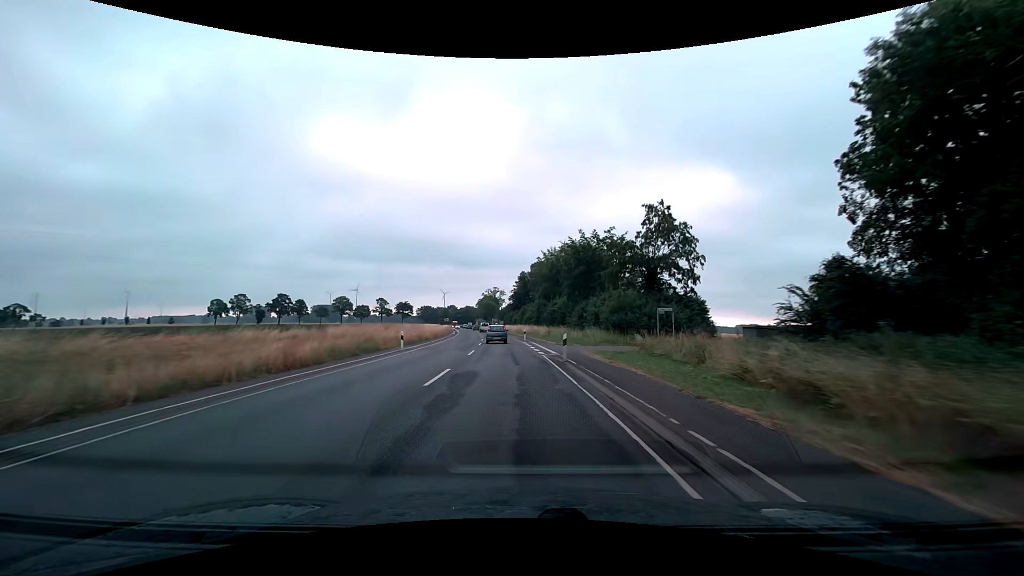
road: secondary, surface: asphalt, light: Day
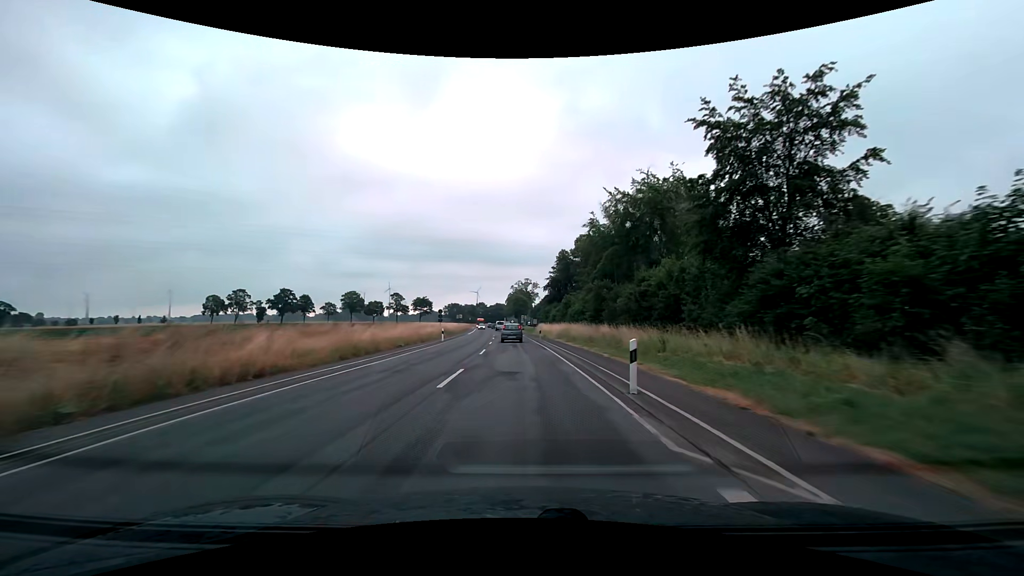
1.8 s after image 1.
(-1.3, +36.8) m; -4°
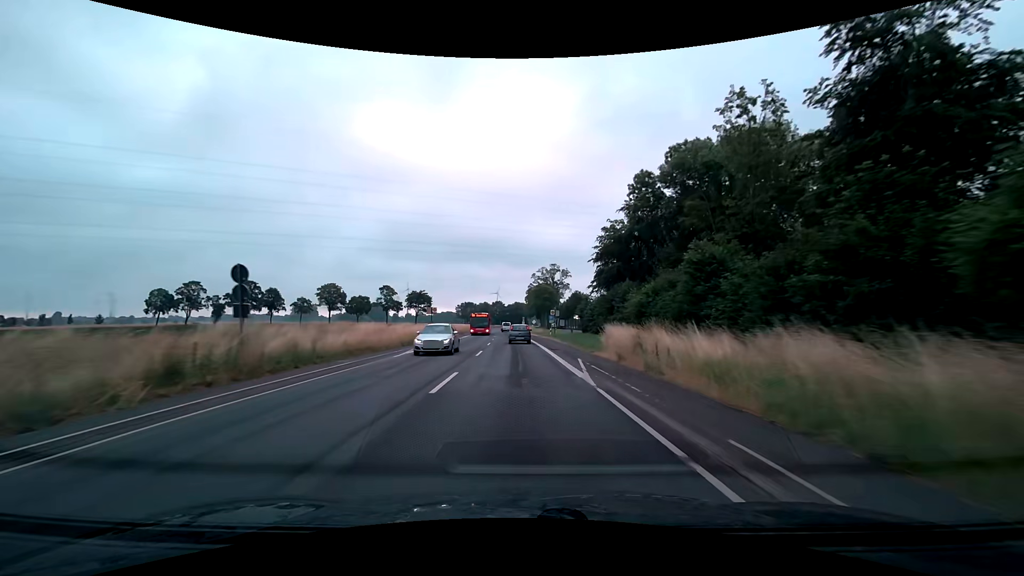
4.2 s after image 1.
(-1.1, +49.0) m; -2°
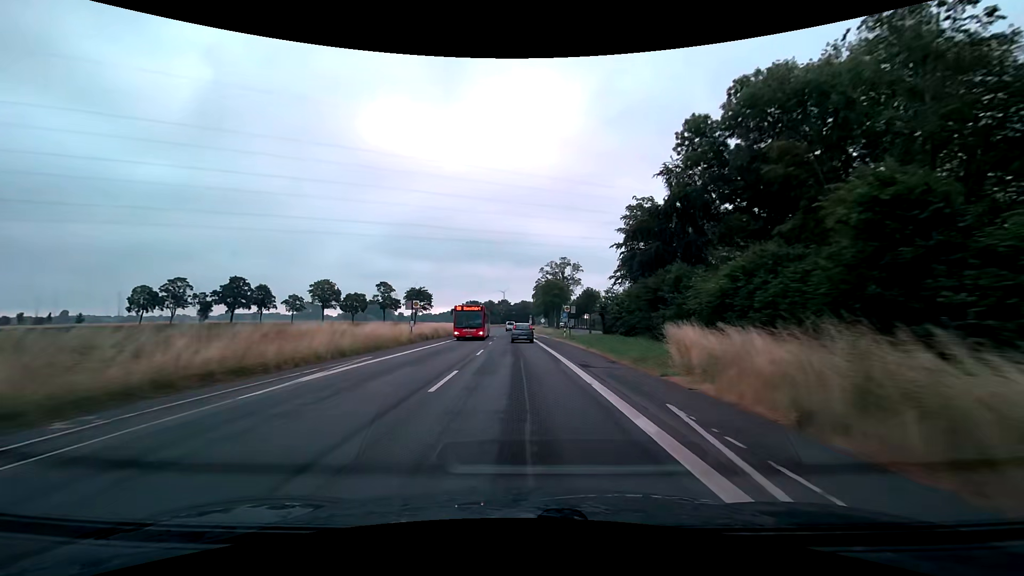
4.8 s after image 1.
(-0.1, +12.1) m; -1°
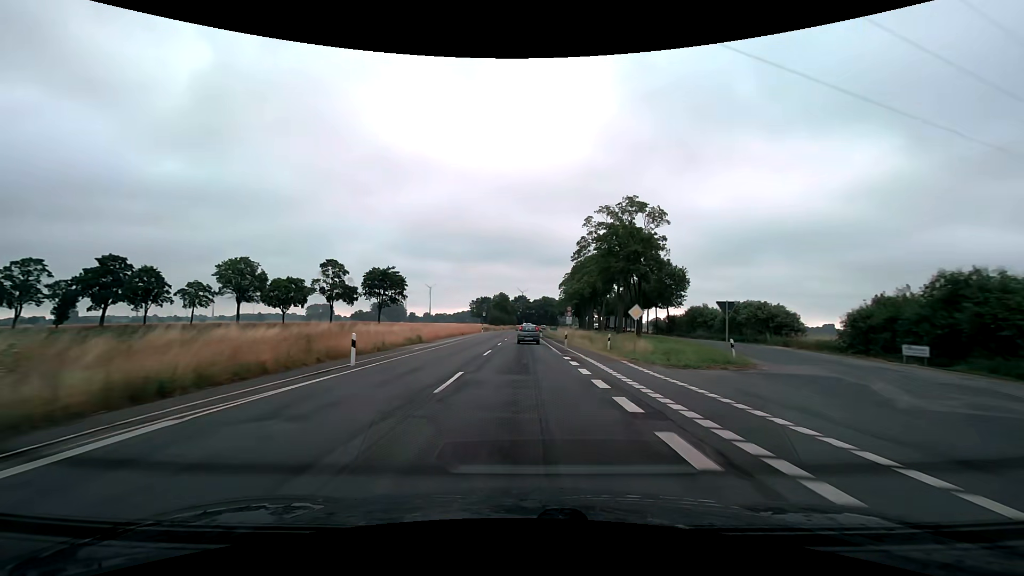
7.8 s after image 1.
(-1.3, +60.1) m; -2°
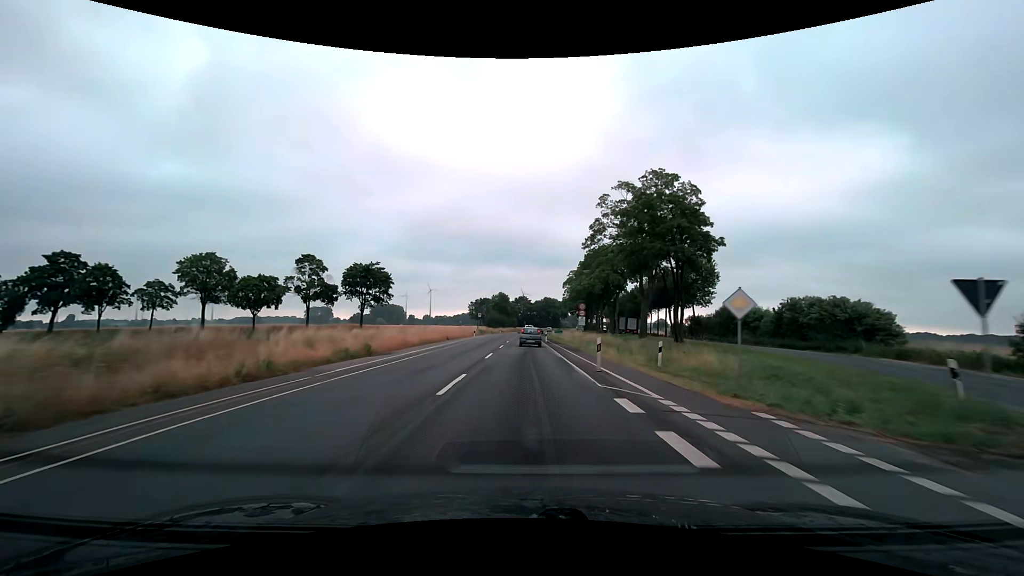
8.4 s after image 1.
(0.0, +11.9) m; 0°
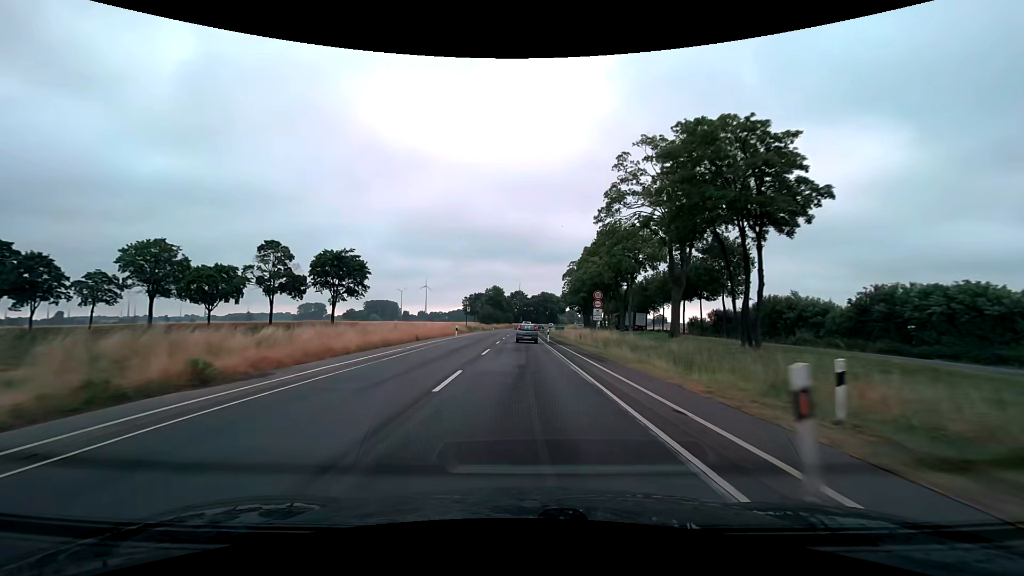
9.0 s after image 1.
(0.0, +11.9) m; 0°
(0, +10) (0, +20) (0, +30) (0, +40) (0, +50) (0, +60) (0, +70) (0, +80) (0, +90) (+1, +100) m
